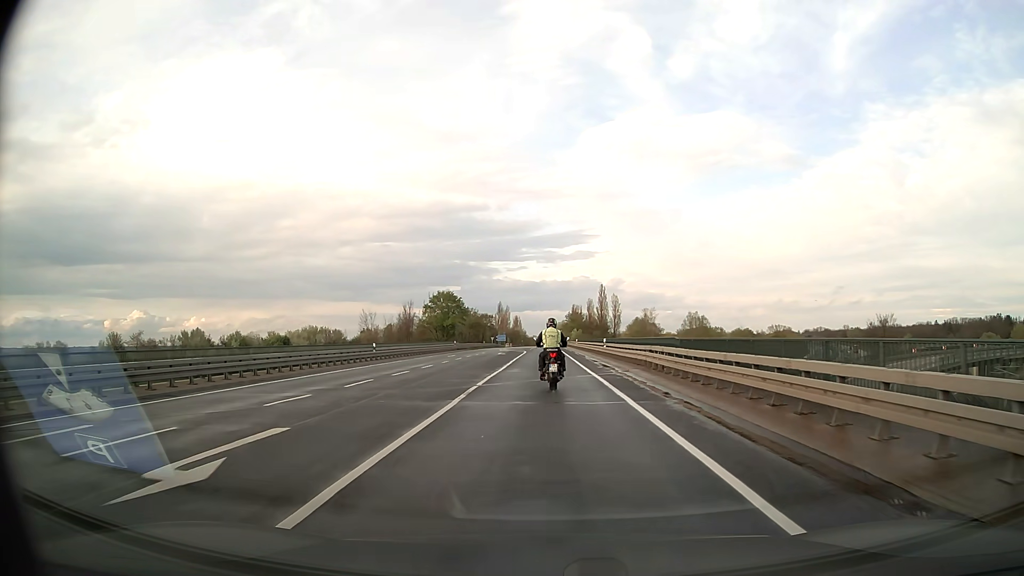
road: secondary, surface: asphalt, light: Day
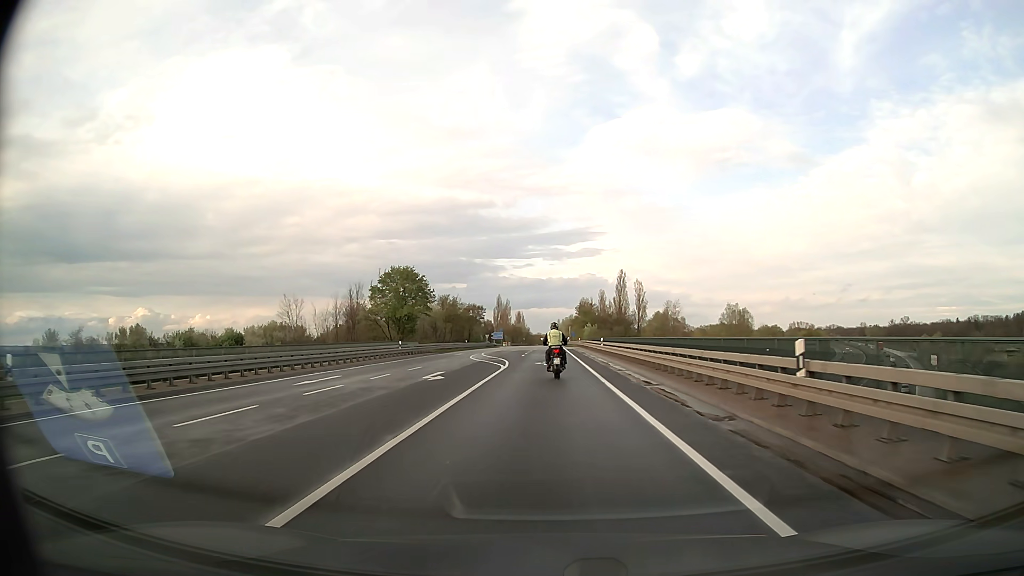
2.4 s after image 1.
(-0.1, +34.3) m; 0°
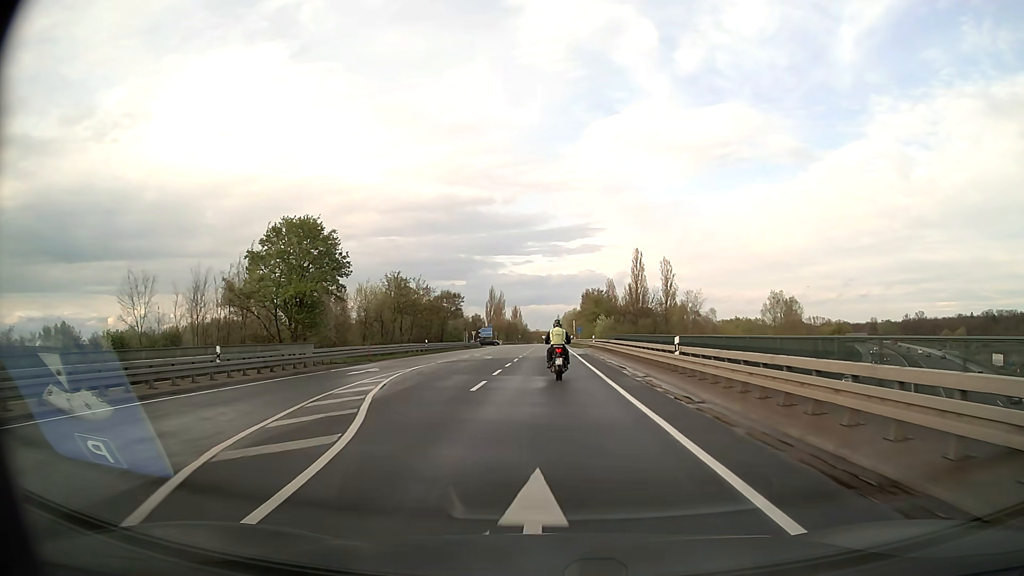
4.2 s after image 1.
(-0.1, +29.8) m; 0°
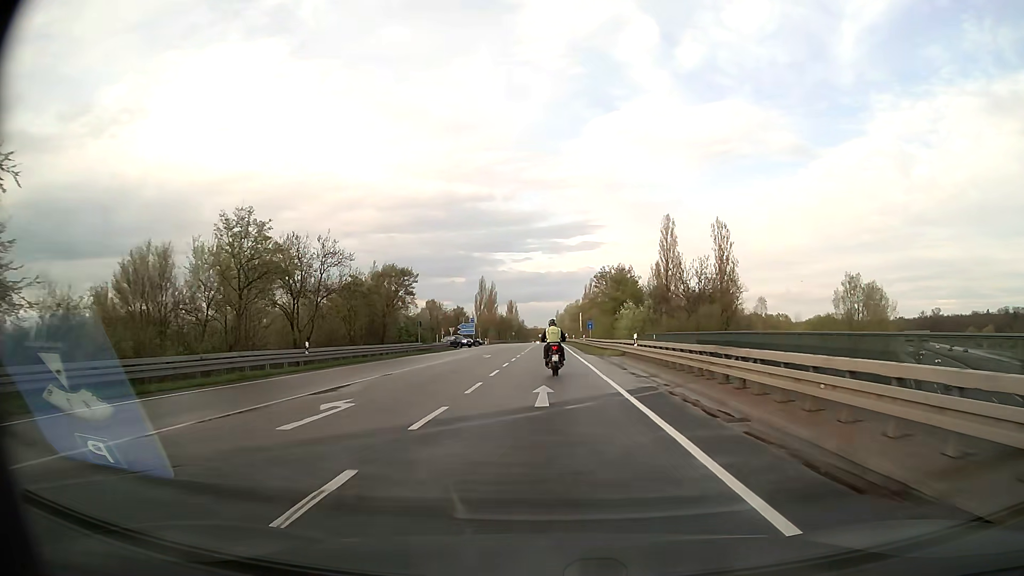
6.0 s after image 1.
(+0.2, +31.0) m; 0°
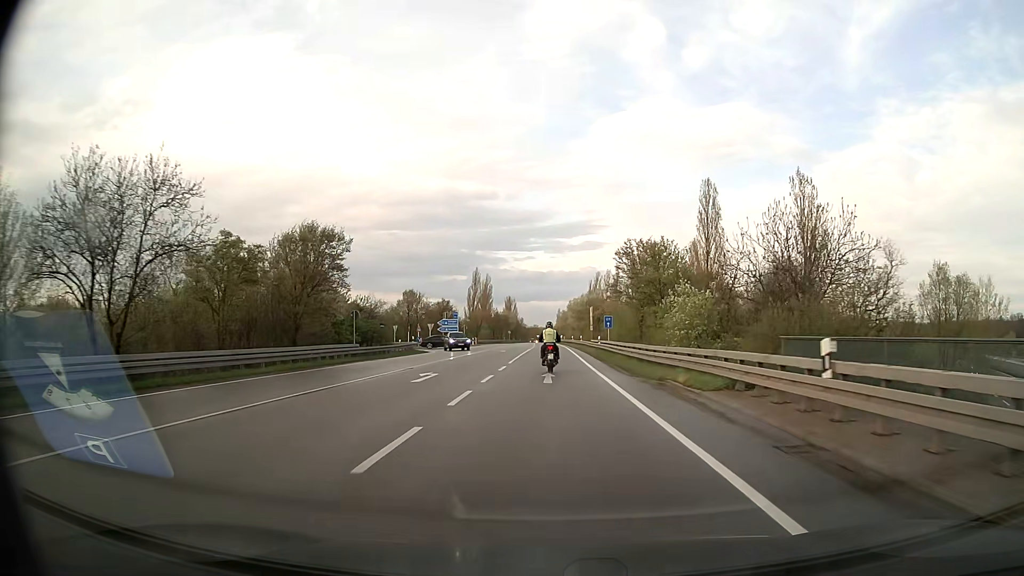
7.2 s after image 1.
(0.0, +21.1) m; 0°
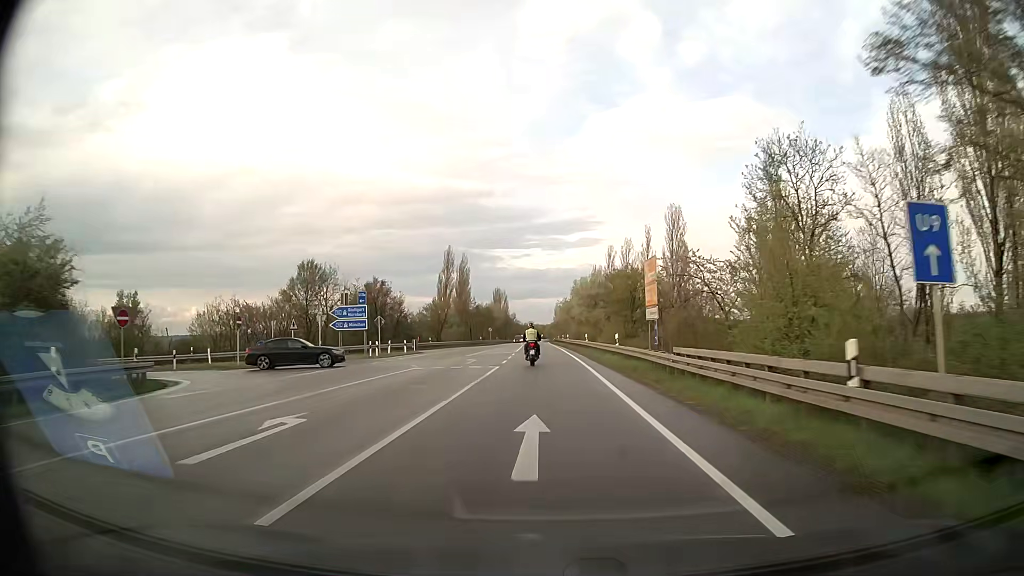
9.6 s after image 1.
(+0.1, +44.5) m; 0°
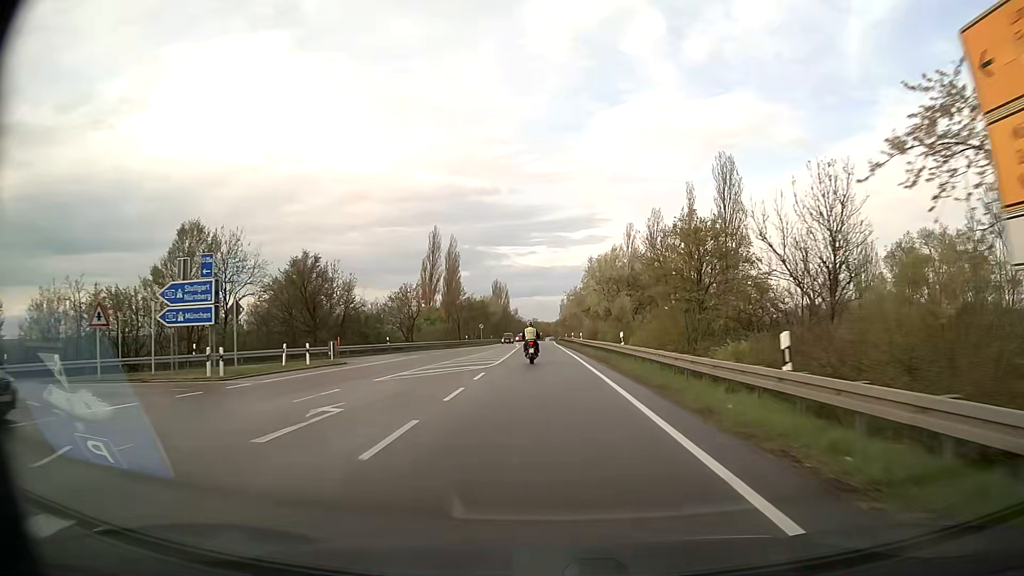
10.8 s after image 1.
(0.0, +23.2) m; 0°
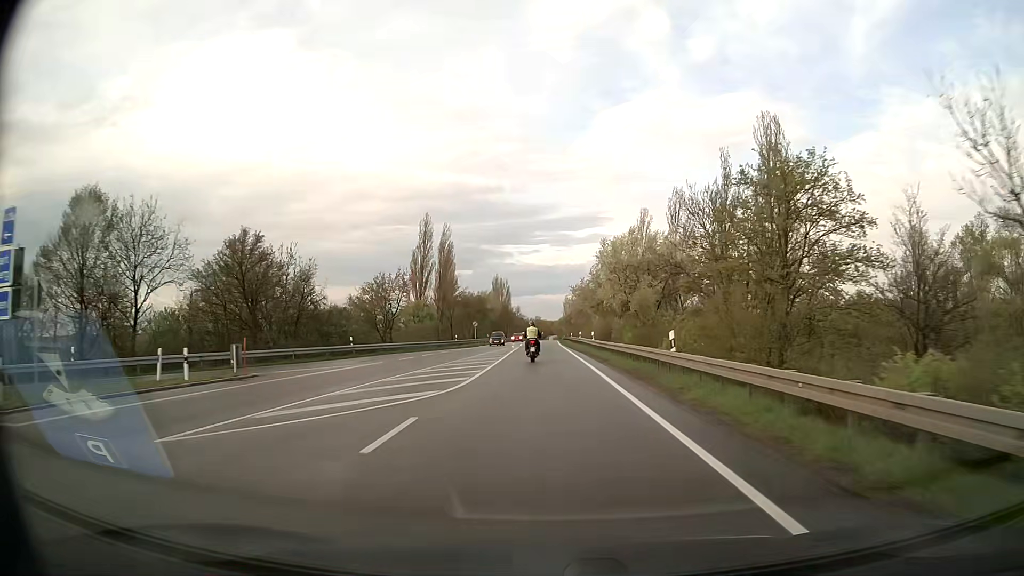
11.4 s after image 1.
(-0.1, +11.6) m; 0°
(0, +10) (0, +20) (0, +30) (0, +40) (0, +50) (-1, +60) (-1, +70) (-1, +80) (-1, +90) (-1, +100) m
